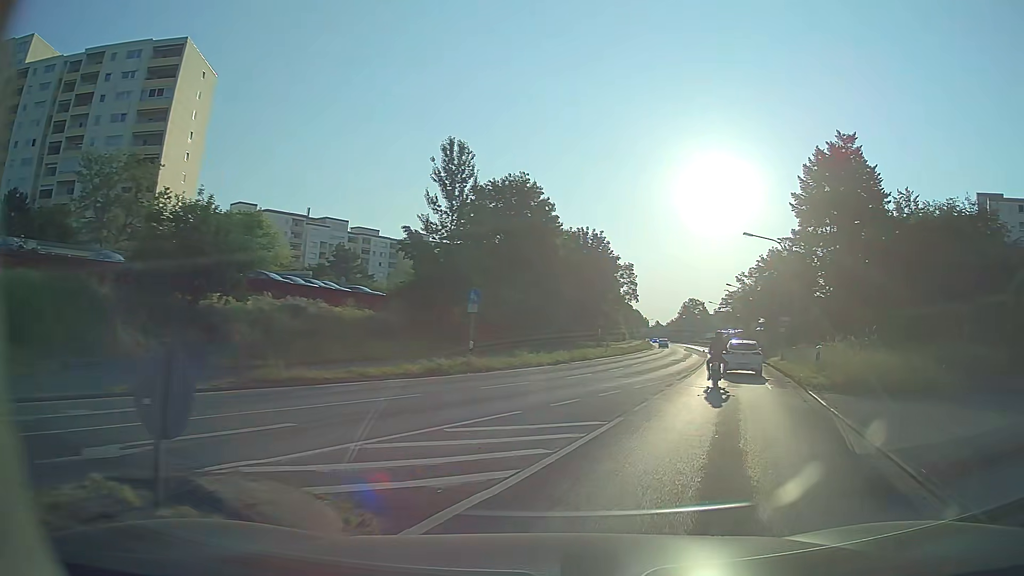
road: secondary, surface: asphalt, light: Day
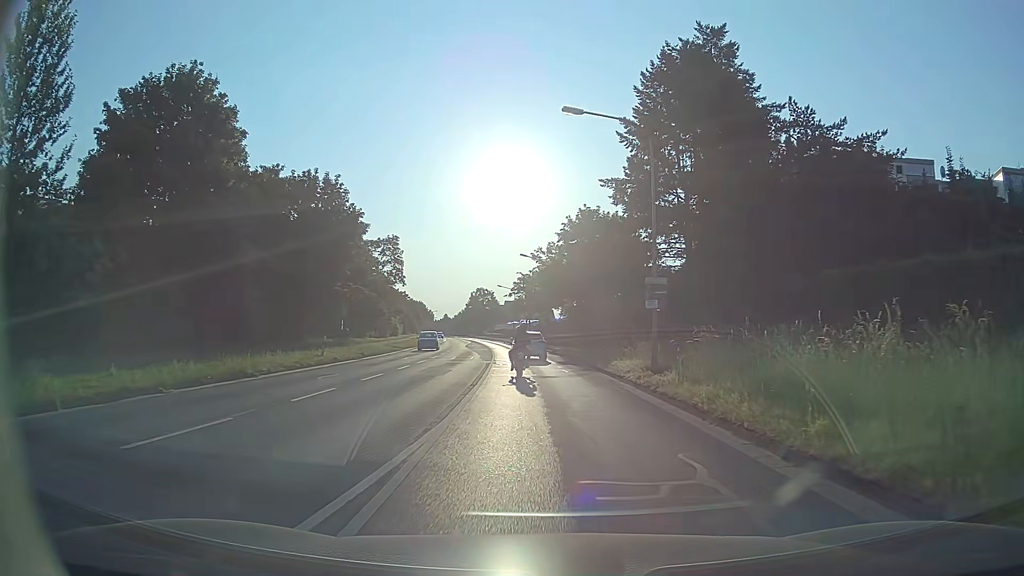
(+5.0, +21.2) m; +18°
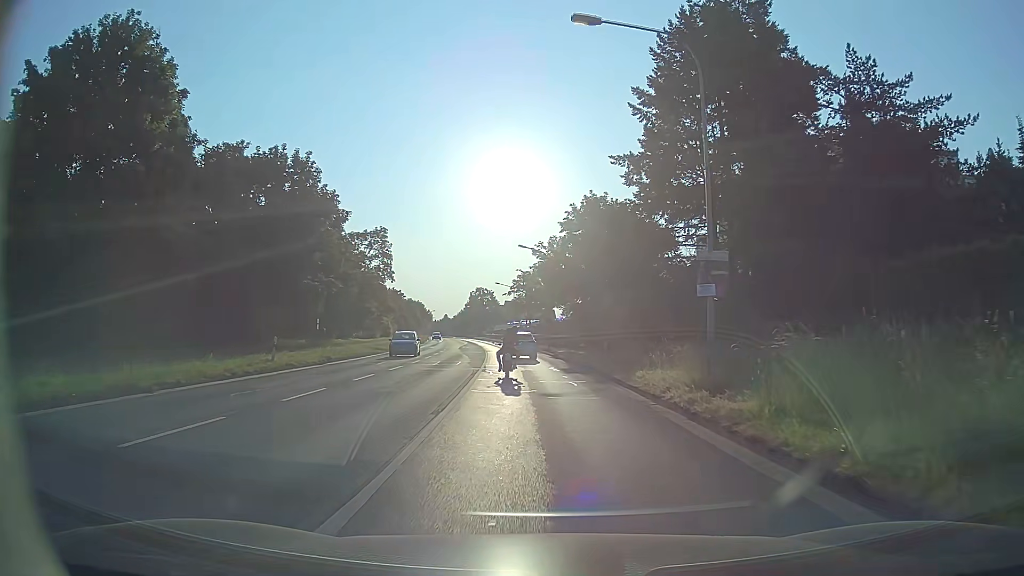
(0.0, +6.2) m; 0°
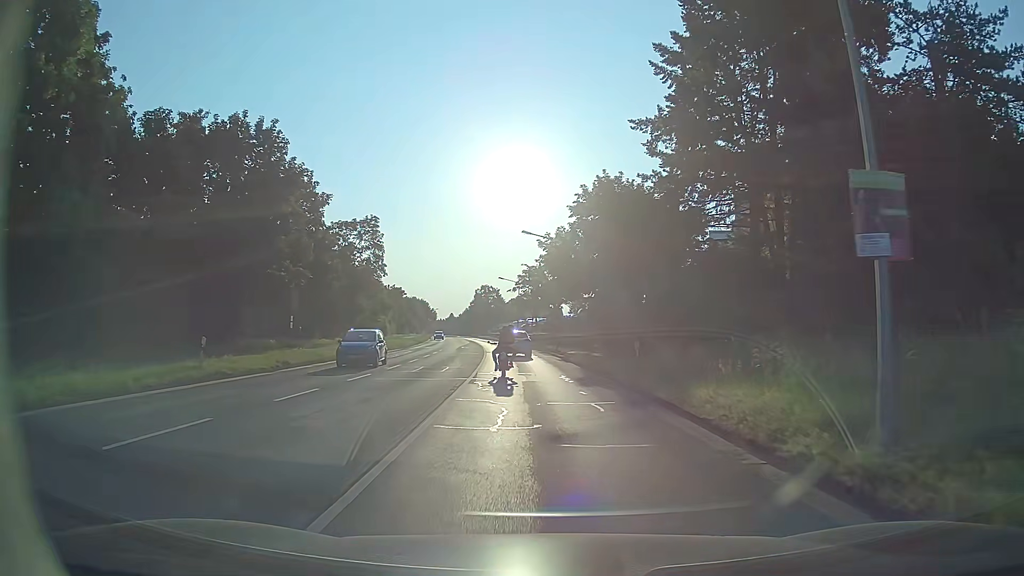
(0.0, +6.4) m; 0°
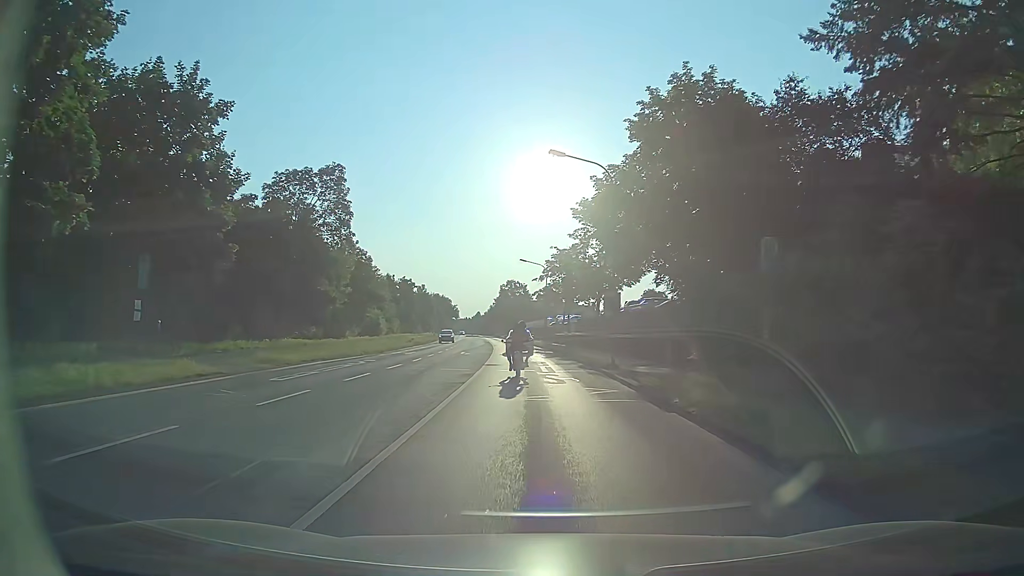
(-0.5, +19.5) m; -2°
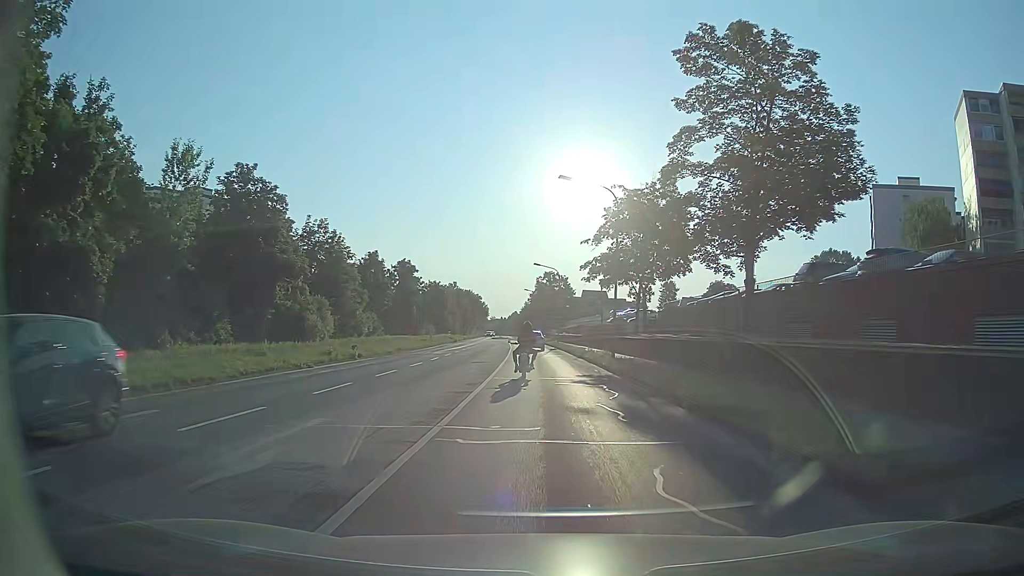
(-1.3, +33.7) m; -3°
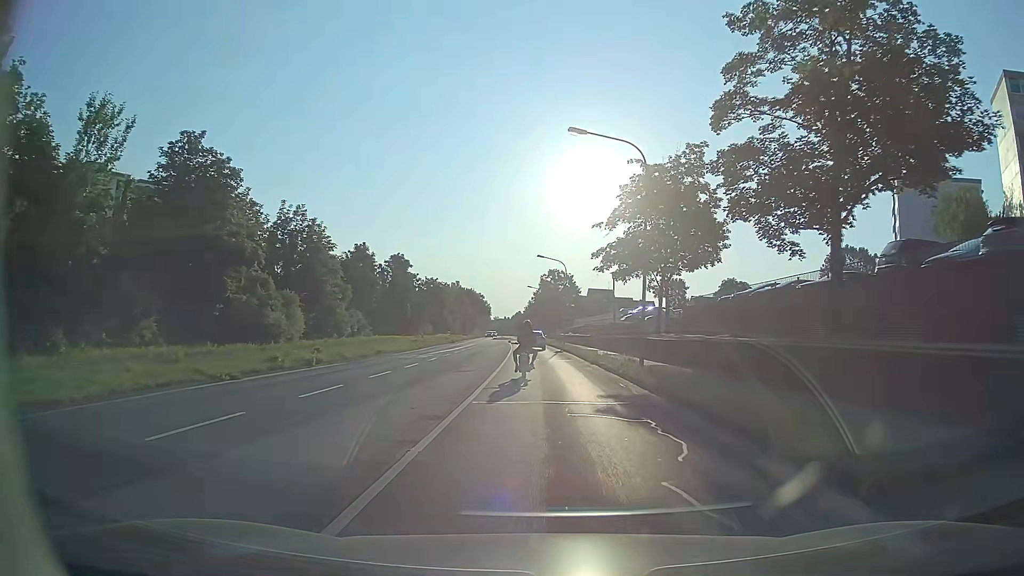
(-0.1, +6.9) m; -1°
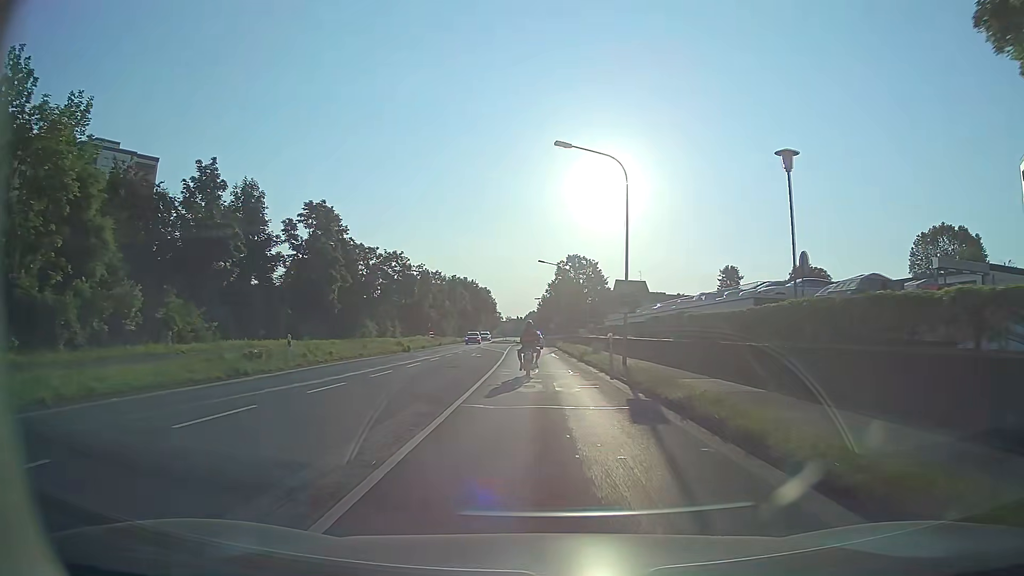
(-0.4, +35.2) m; -2°
(0, +10) (0, +20) (0, +30) (0, +40) (-1, +50) (-1, +60) (-1, +70) (-1, +80) (-1, +90) (-1, +100) m
